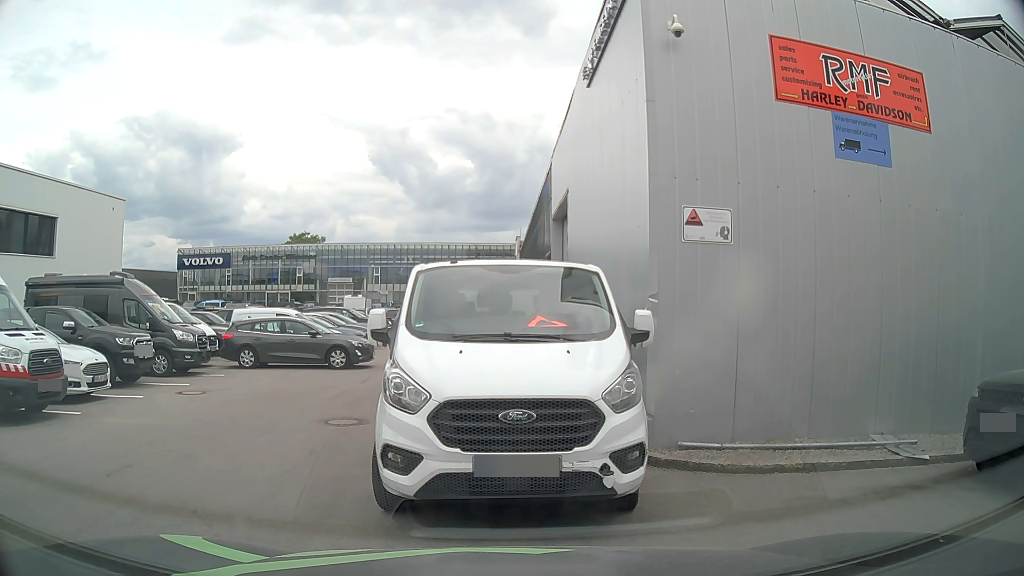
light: Day
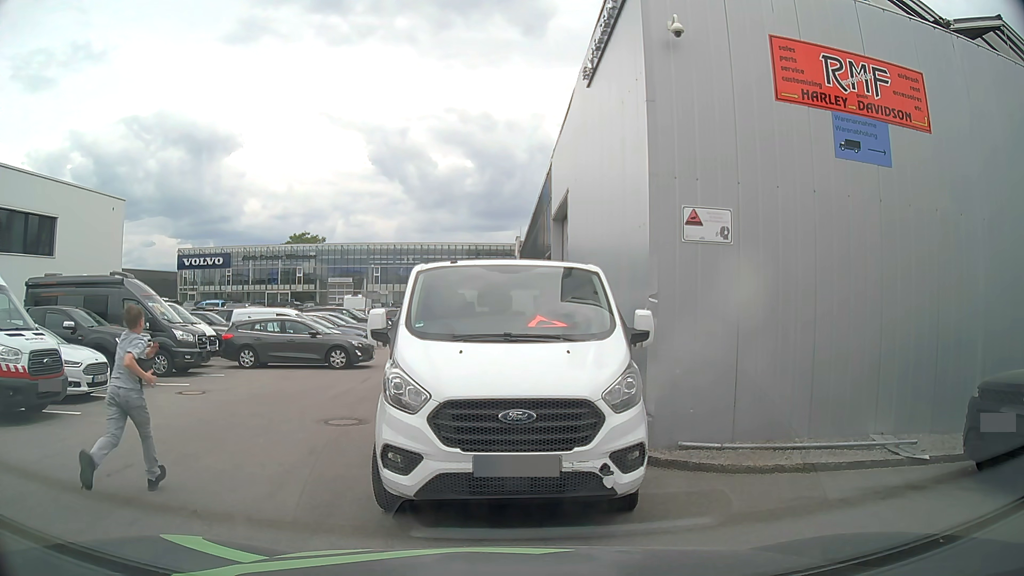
(0.0, 0.0) m; 0°
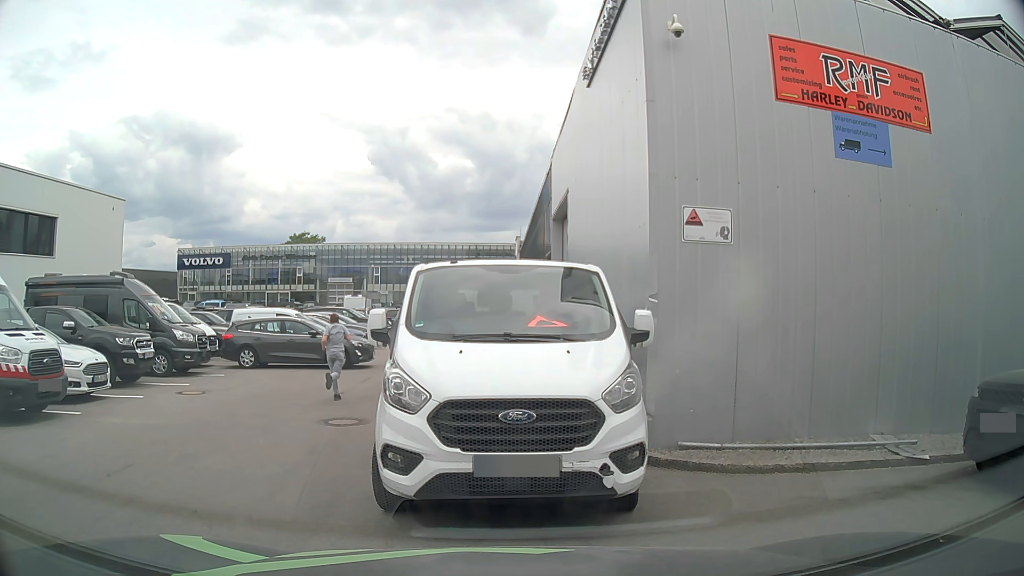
(0.0, 0.0) m; 0°
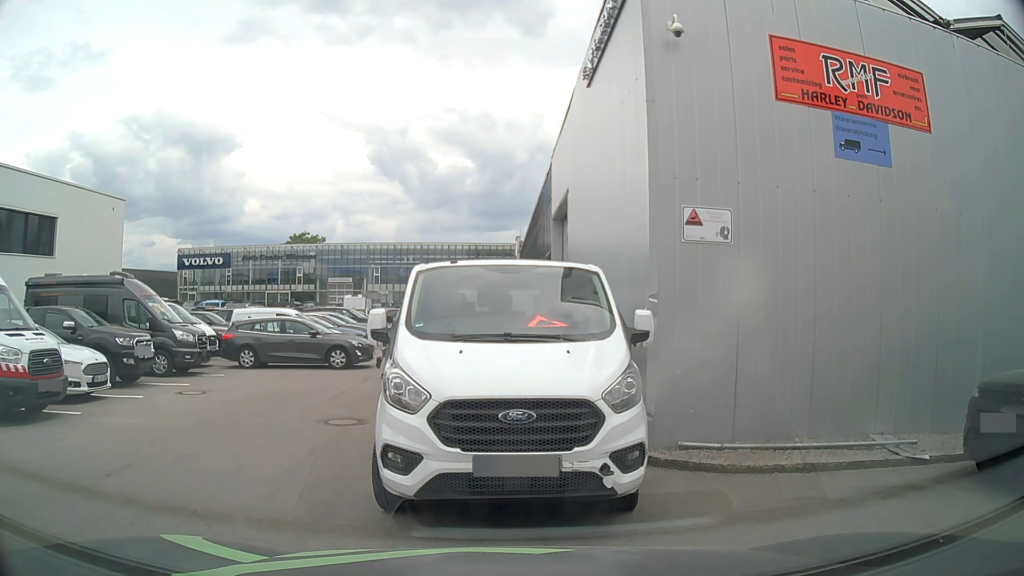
(0.0, 0.0) m; 0°
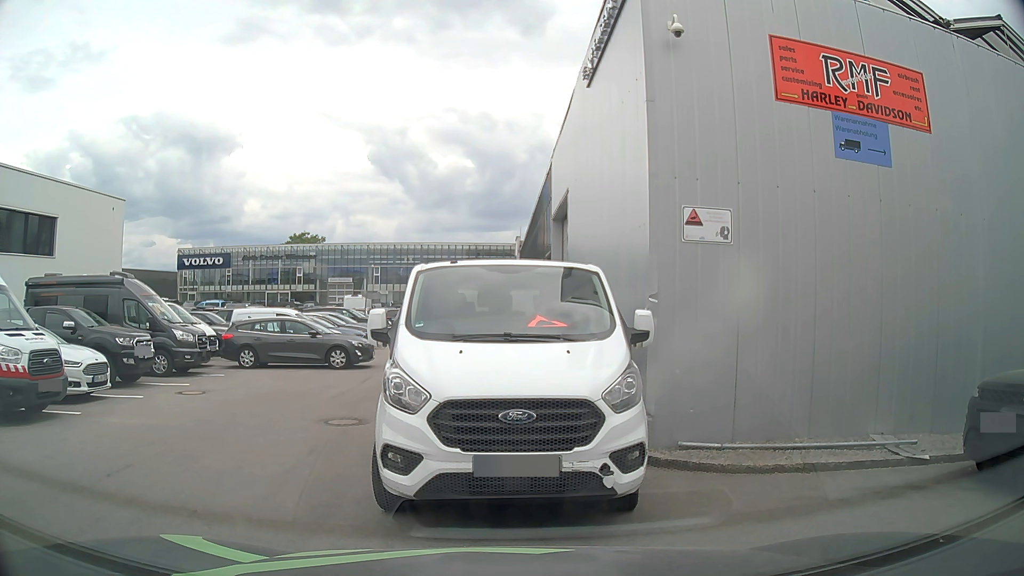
(0.0, 0.0) m; 0°
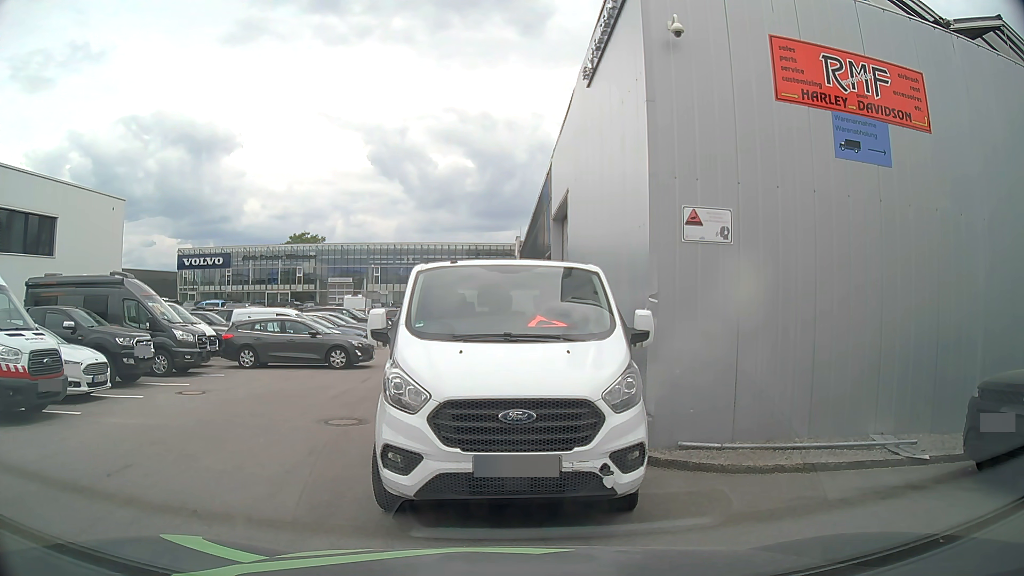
(0.0, 0.0) m; 0°
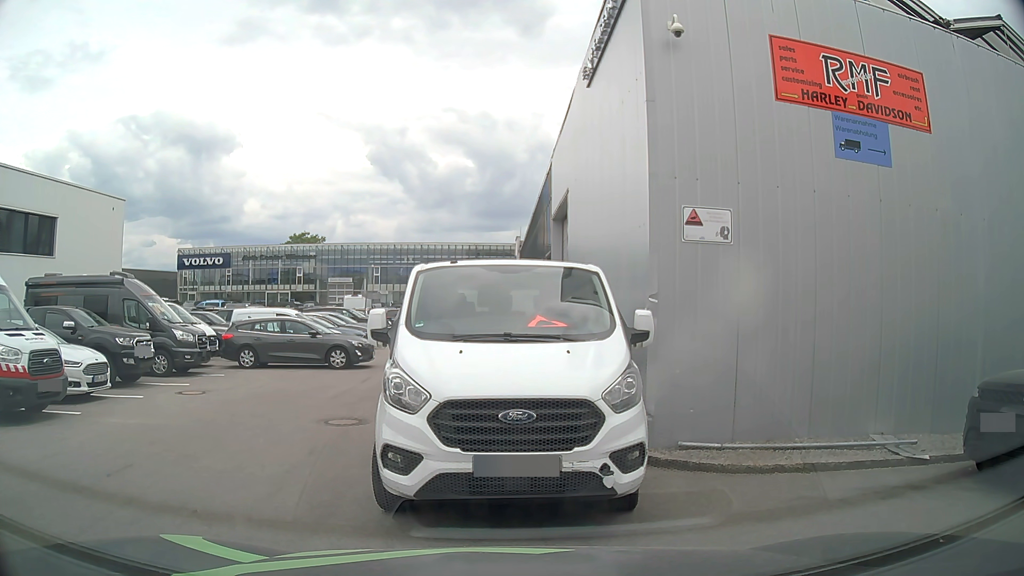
(0.0, 0.0) m; 0°
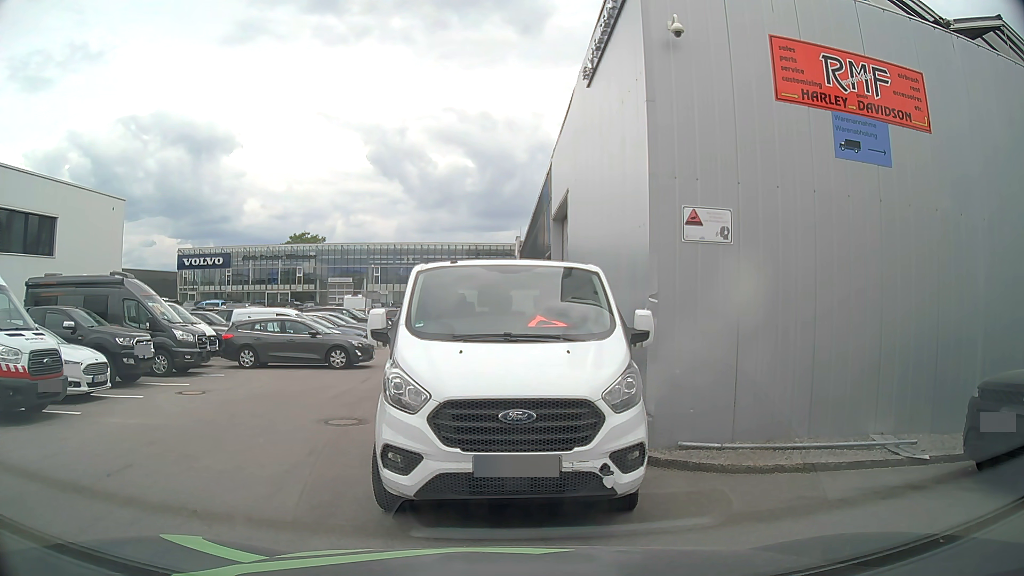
(0.0, 0.0) m; 0°
